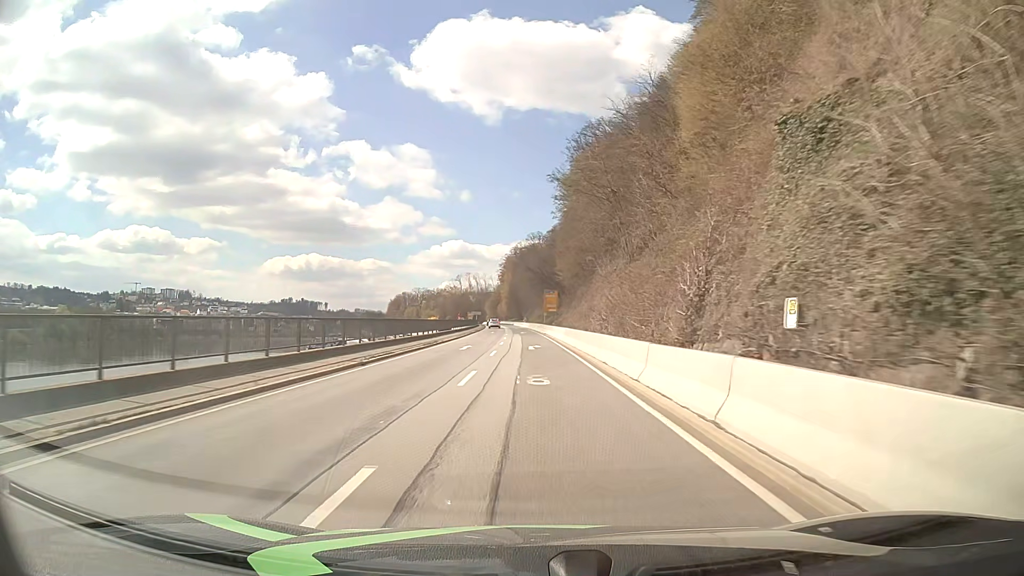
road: primary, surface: asphalt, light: Day
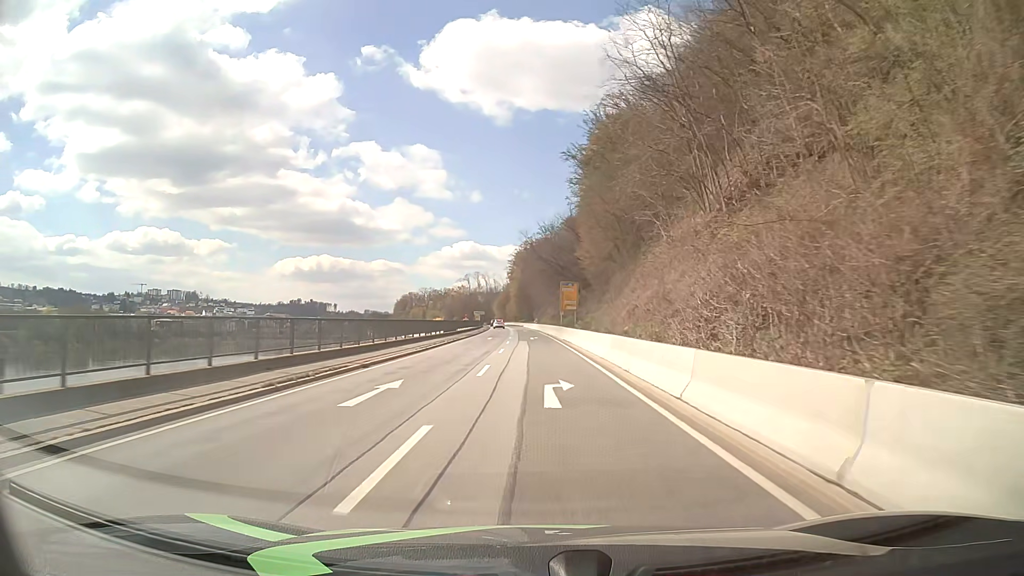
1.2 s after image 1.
(-0.1, +21.4) m; -1°
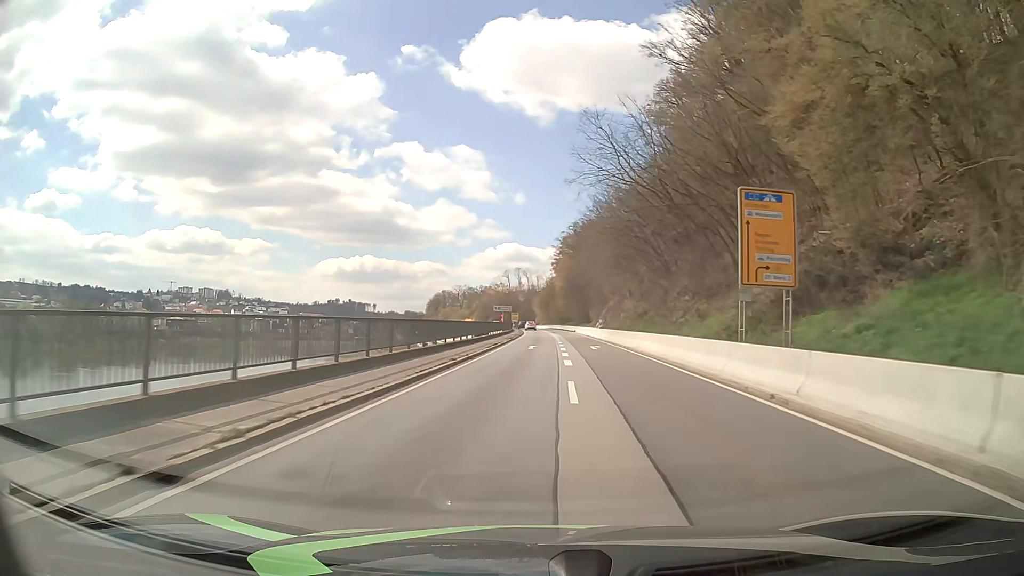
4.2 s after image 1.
(-1.8, +53.6) m; -4°
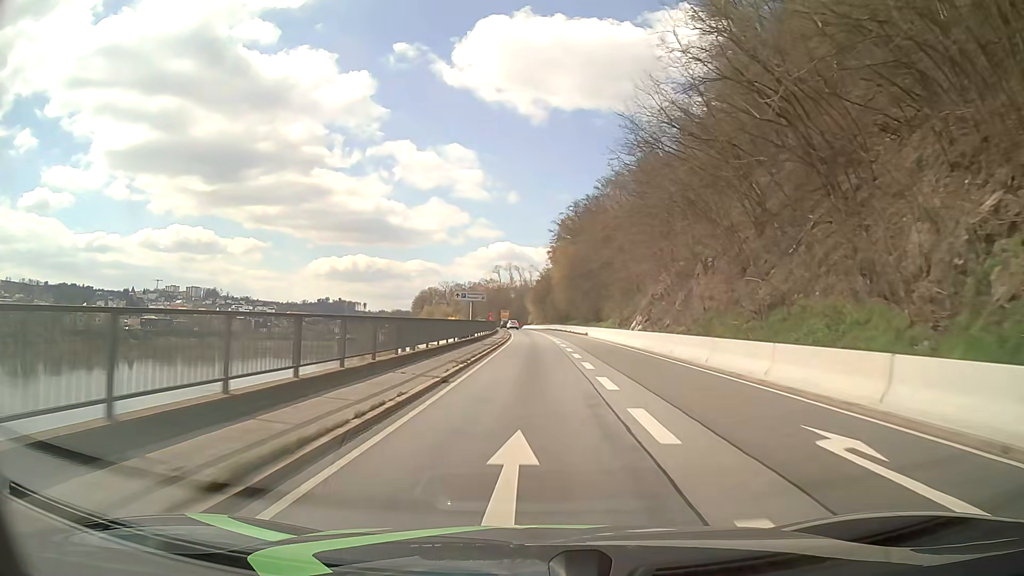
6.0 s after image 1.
(+0.1, +32.2) m; +1°
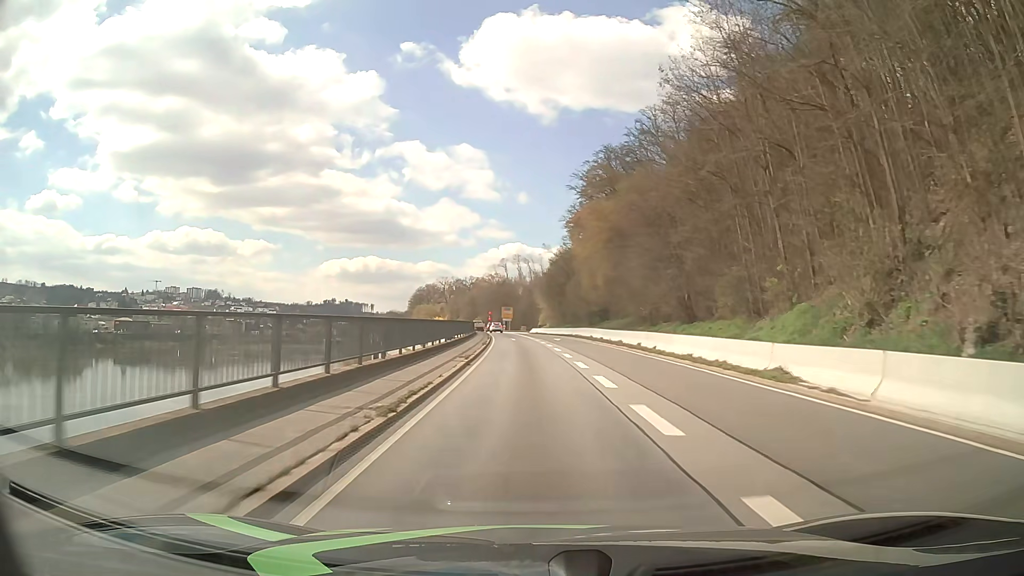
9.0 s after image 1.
(0.0, +53.6) m; -1°
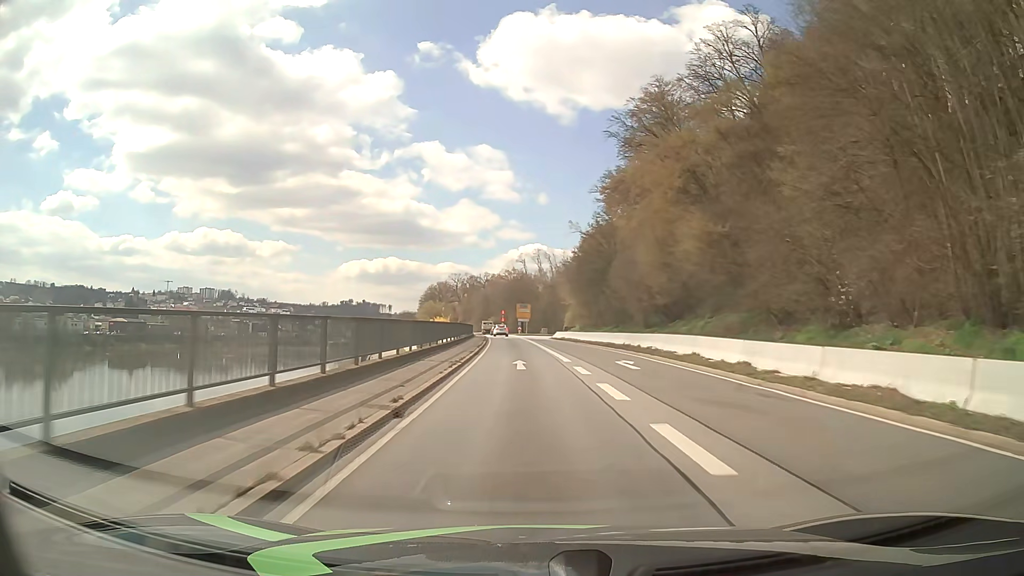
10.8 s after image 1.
(-0.5, +32.2) m; -2°
